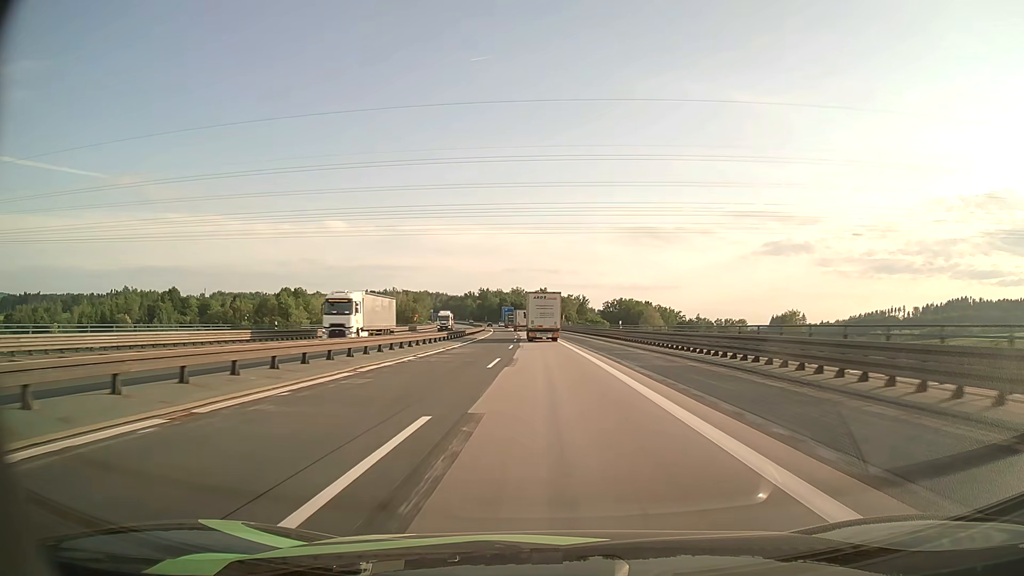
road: motorway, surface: asphalt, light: Day
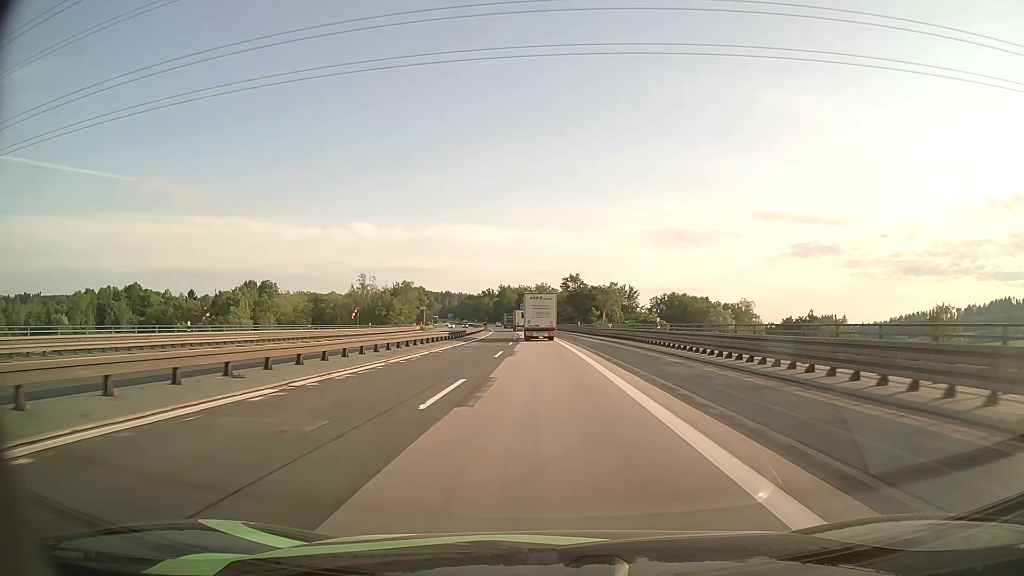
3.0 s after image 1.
(-1.0, +65.5) m; -2°
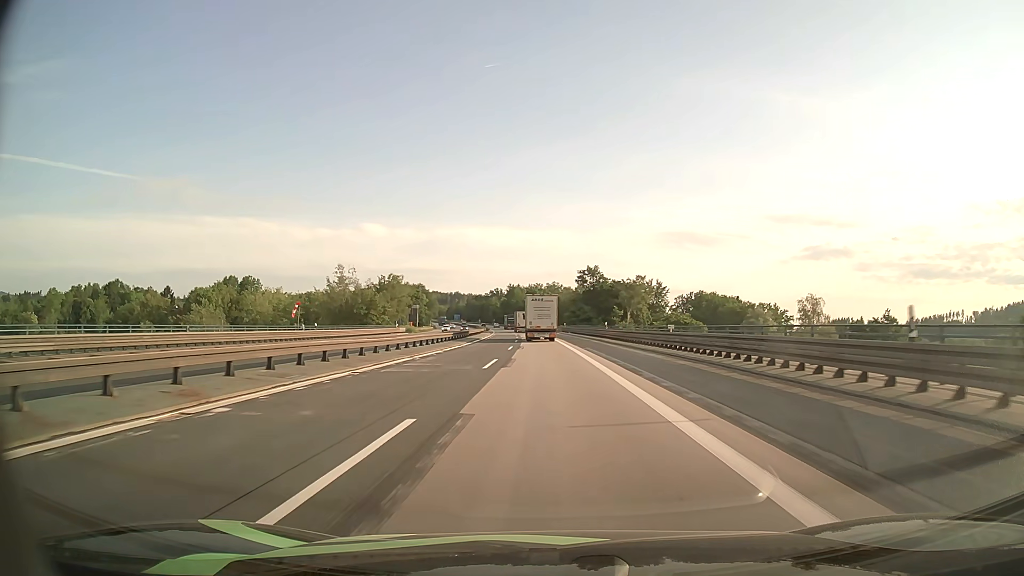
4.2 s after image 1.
(-0.3, +25.4) m; -1°
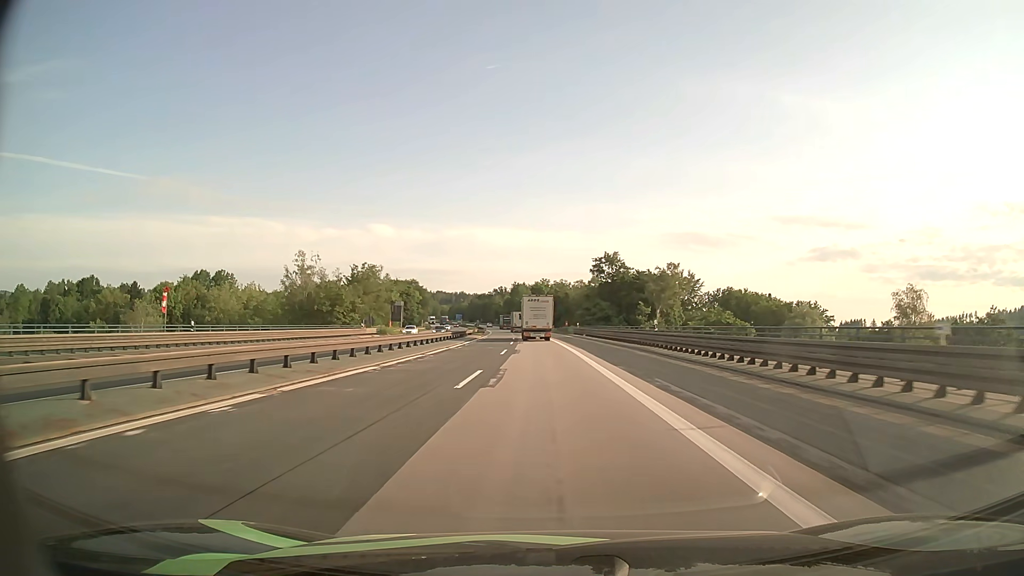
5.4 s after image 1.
(-0.1, +25.1) m; -1°
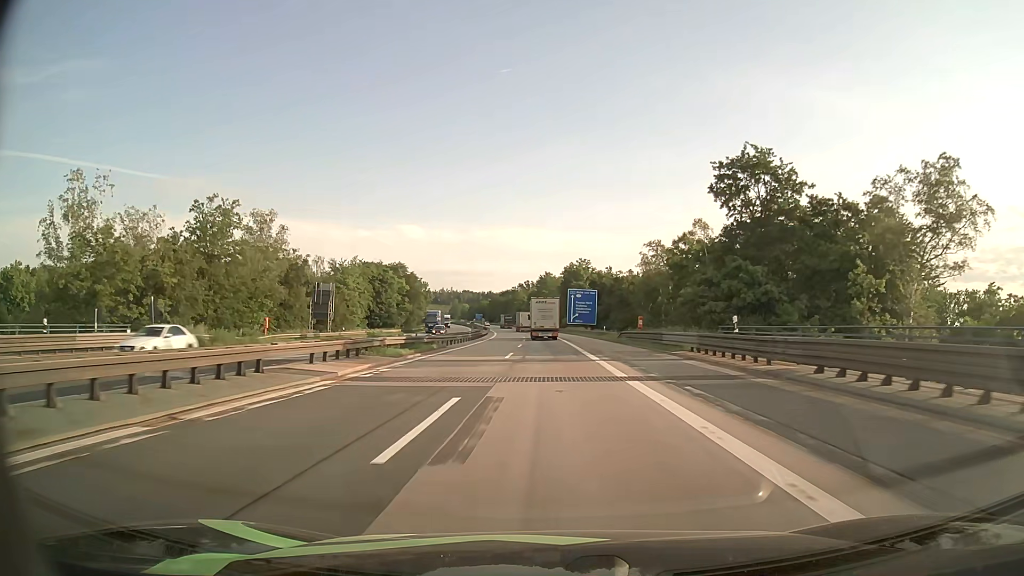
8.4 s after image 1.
(-1.4, +63.0) m; -3°
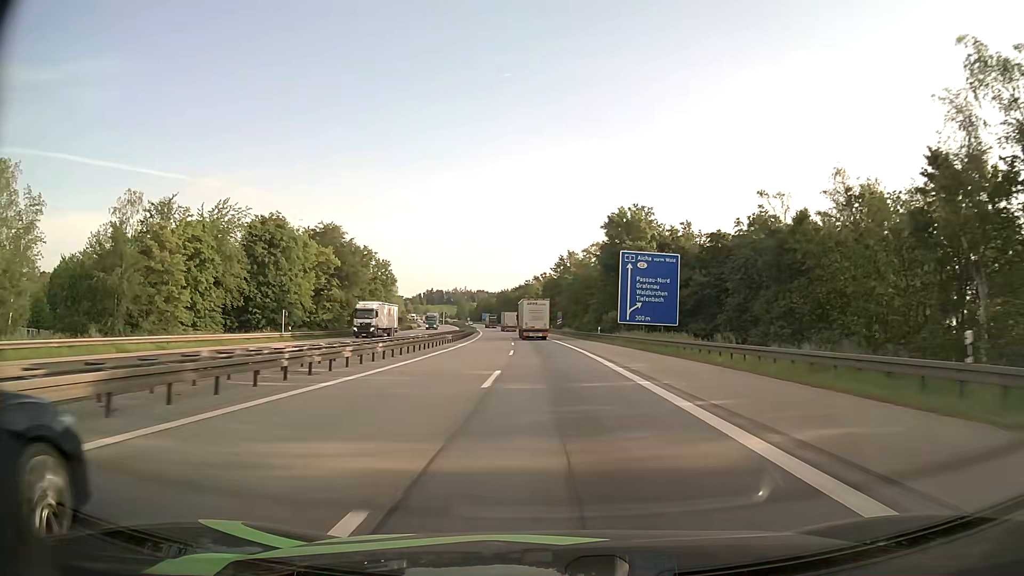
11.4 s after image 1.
(-0.9, +64.1) m; -2°
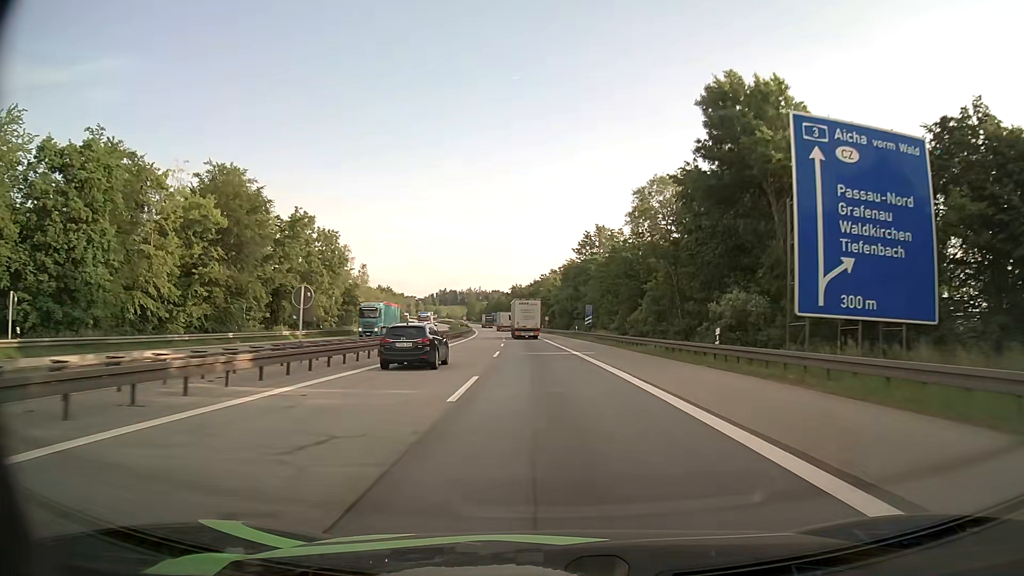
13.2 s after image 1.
(-0.6, +39.1) m; -2°
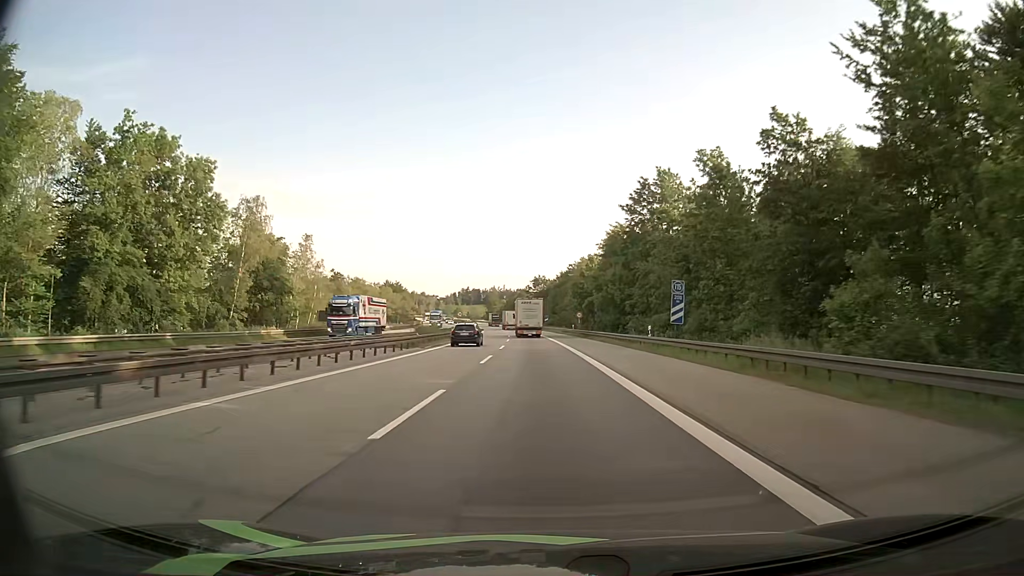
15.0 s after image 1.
(-0.7, +39.3) m; -2°
(0, +10) (0, +20) (0, +30) (0, +40) (0, +50) (-1, +60) (-1, +70) (-1, +80) (-2, +90) (-3, +100) m
